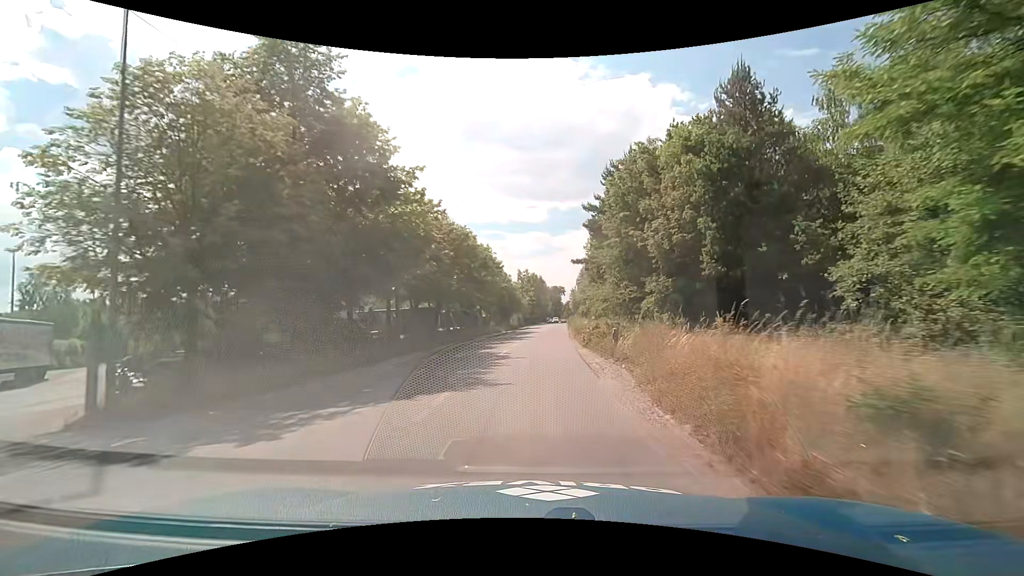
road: residential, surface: asphalt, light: Day
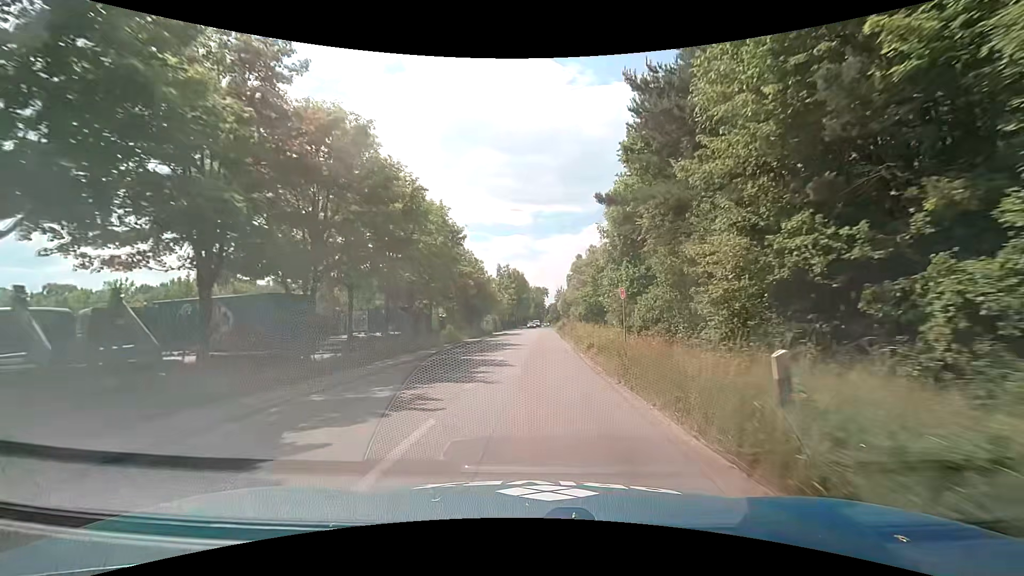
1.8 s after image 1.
(+0.4, +20.8) m; +3°
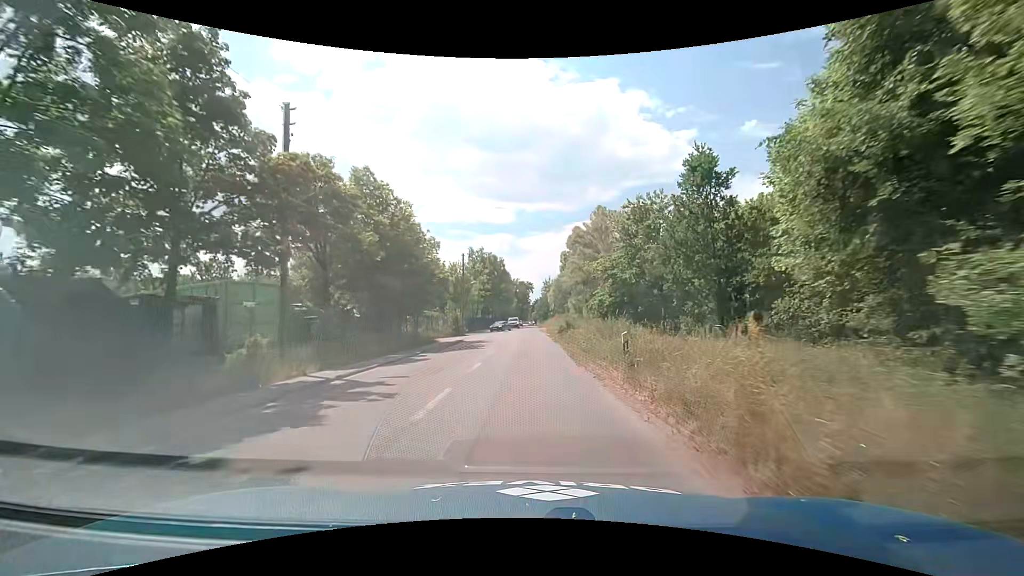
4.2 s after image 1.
(+0.5, +27.6) m; +1°
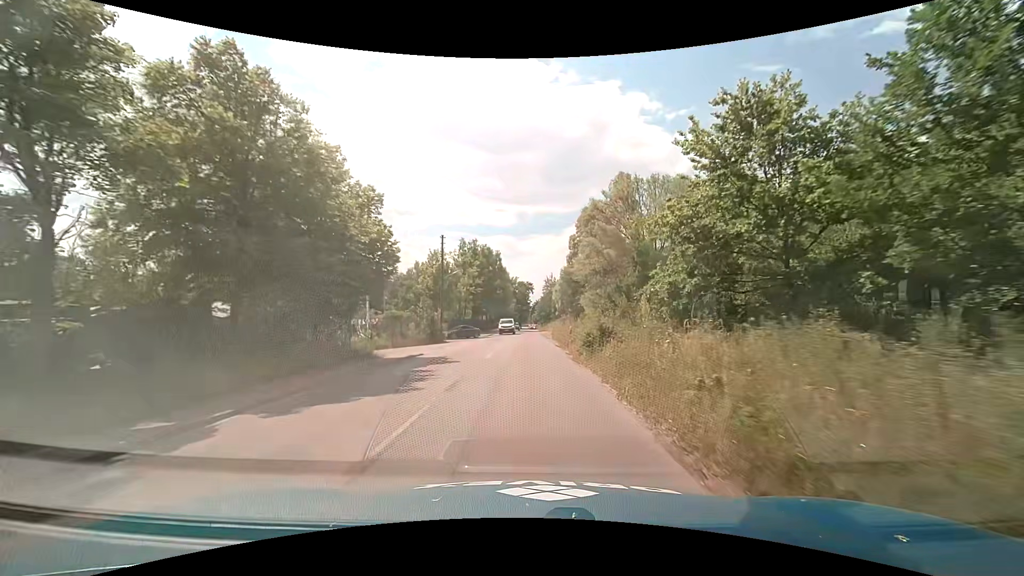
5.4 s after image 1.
(+0.1, +13.9) m; 0°
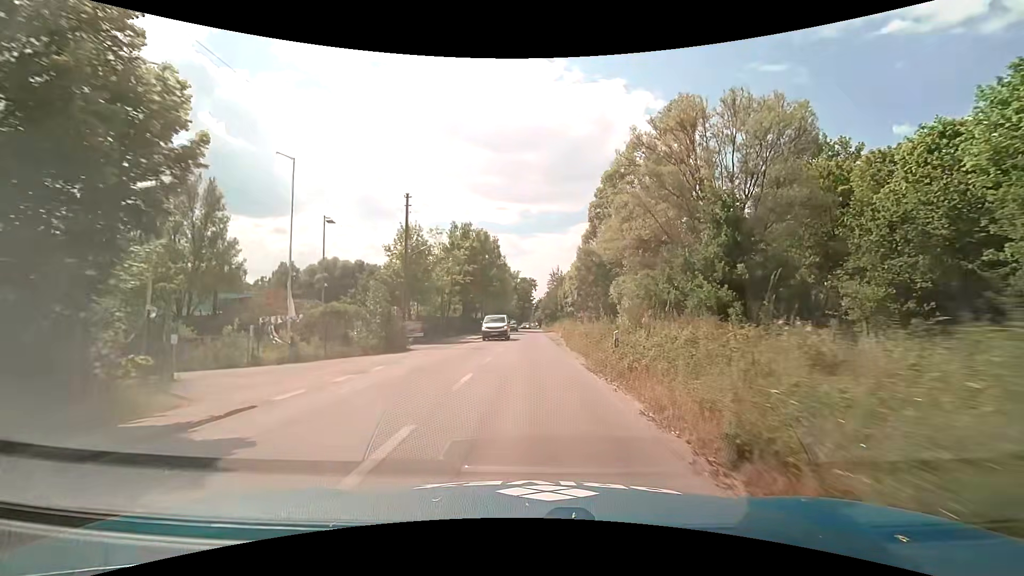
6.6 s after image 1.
(0.0, +14.0) m; 0°
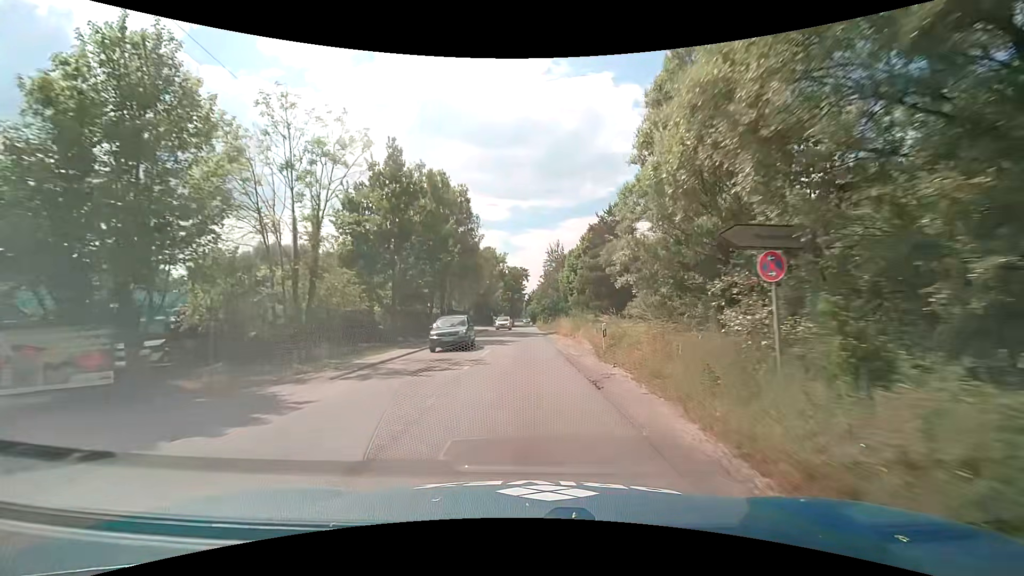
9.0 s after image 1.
(+0.2, +28.2) m; +1°
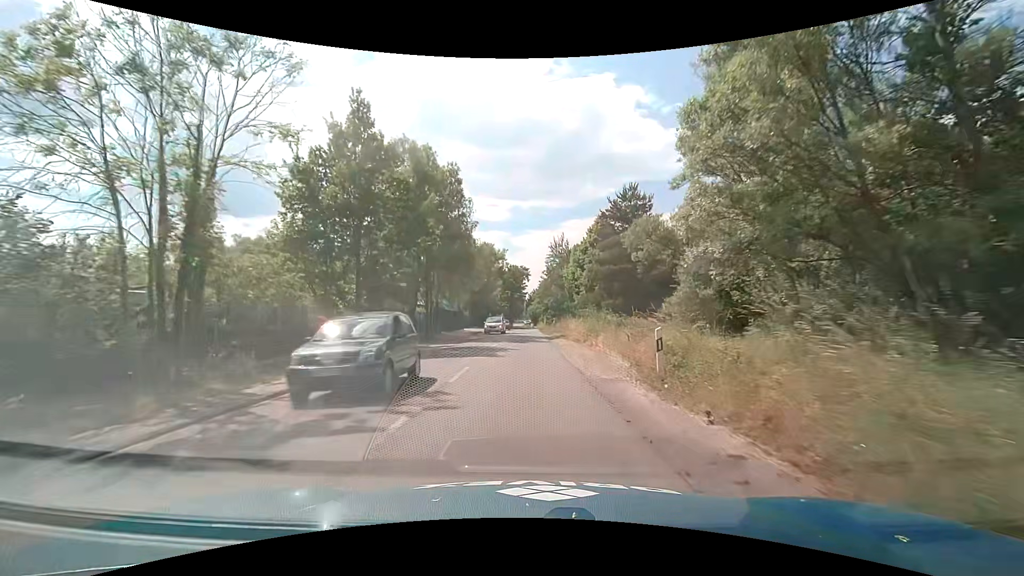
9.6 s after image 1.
(0.0, +7.1) m; 0°
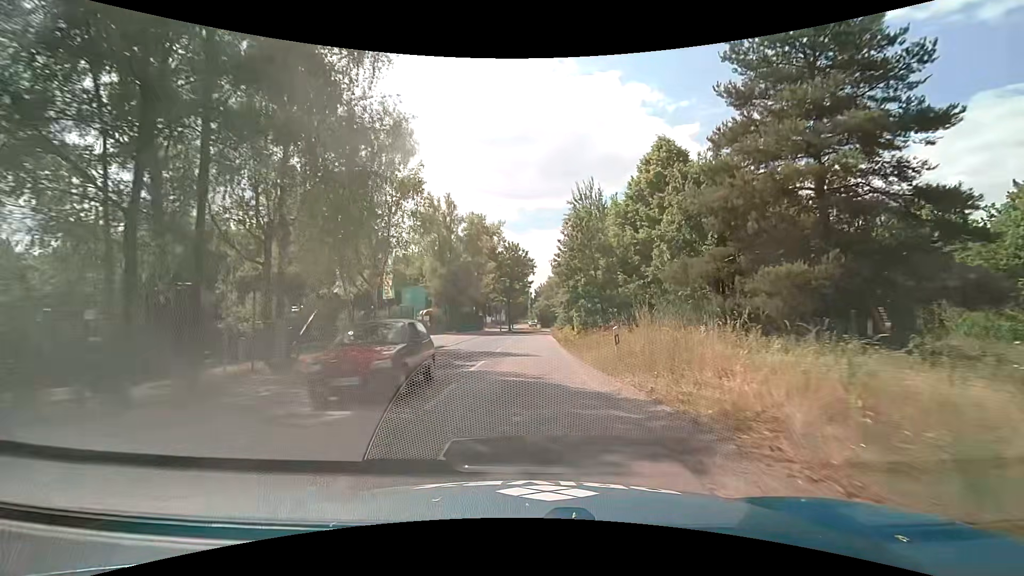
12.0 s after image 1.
(-0.3, +27.6) m; -1°
(0, +10) (0, +20) (0, +30) (0, +40) (+1, +50) (+2, +60) (+6, +69) (+12, +77) (+21, +82) (+30, +85) m
